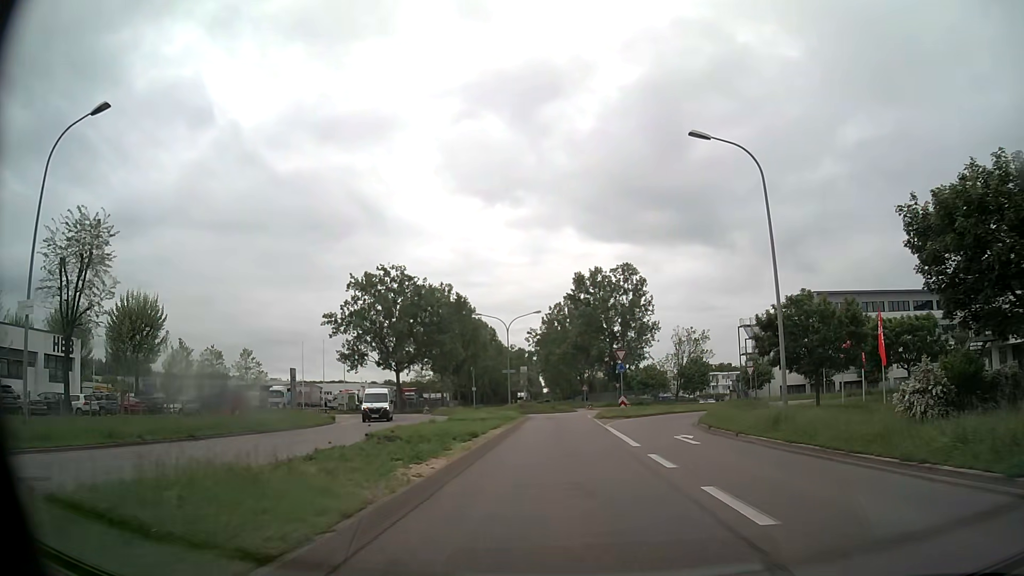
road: secondary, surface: asphalt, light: Day
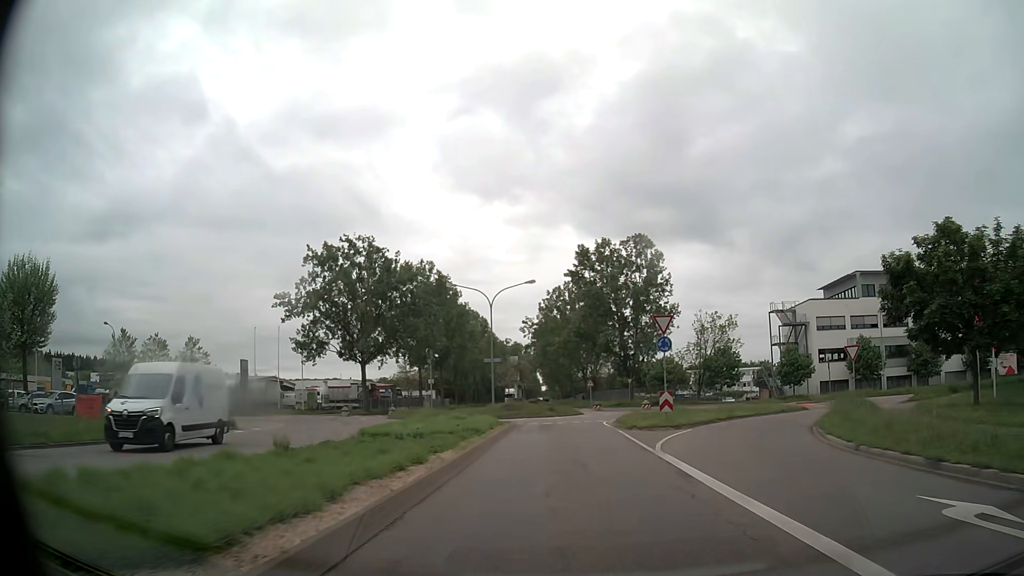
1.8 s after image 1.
(+0.1, +16.4) m; 0°
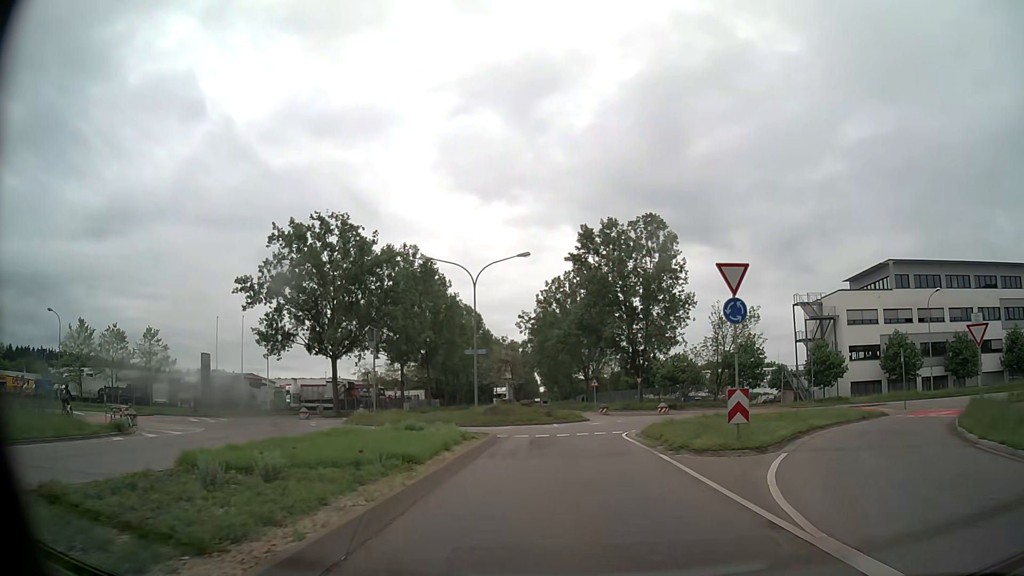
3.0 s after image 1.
(0.0, +9.9) m; 0°
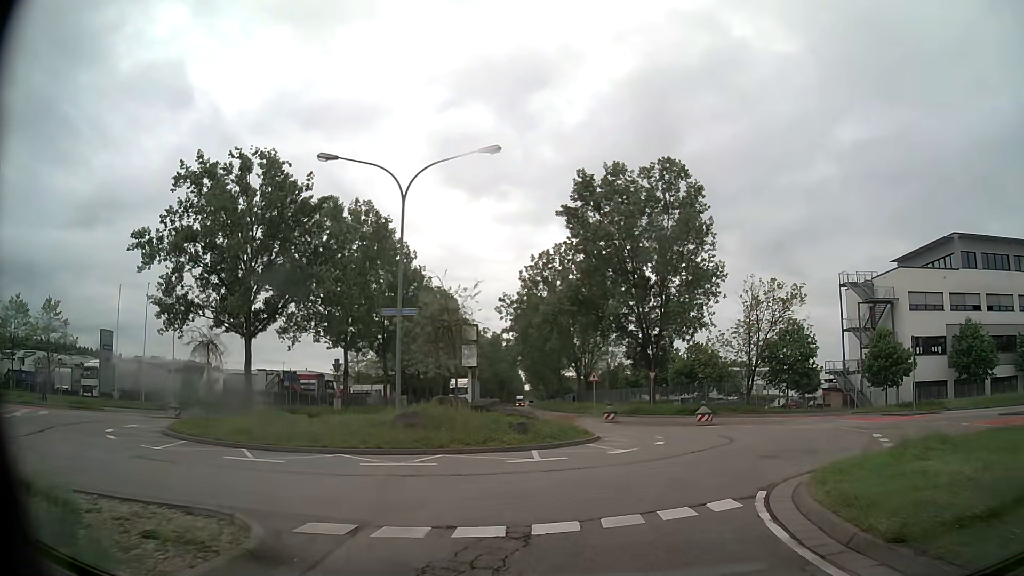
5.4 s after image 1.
(0.0, +17.2) m; 0°
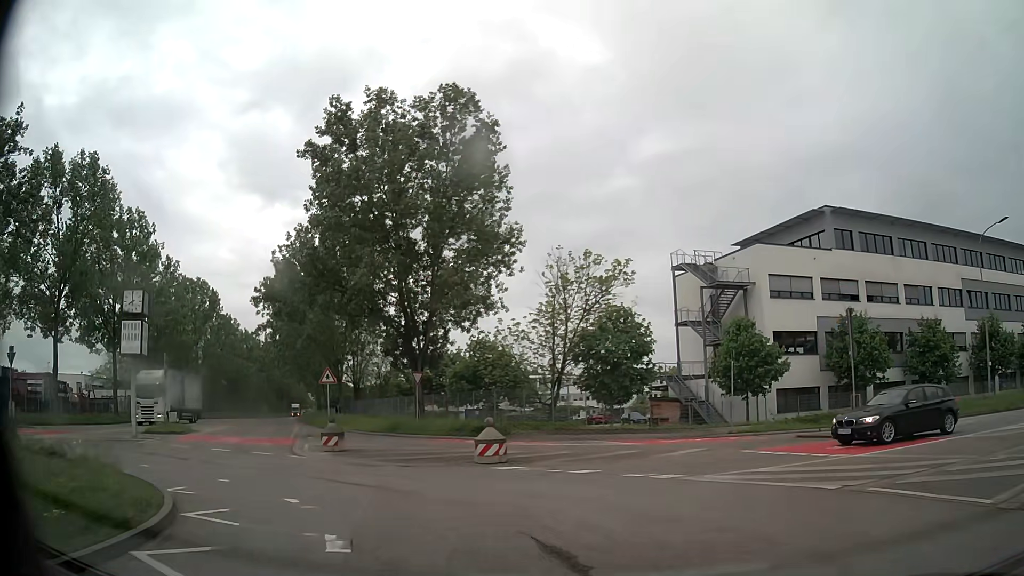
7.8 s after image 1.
(+2.9, +14.8) m; +20°
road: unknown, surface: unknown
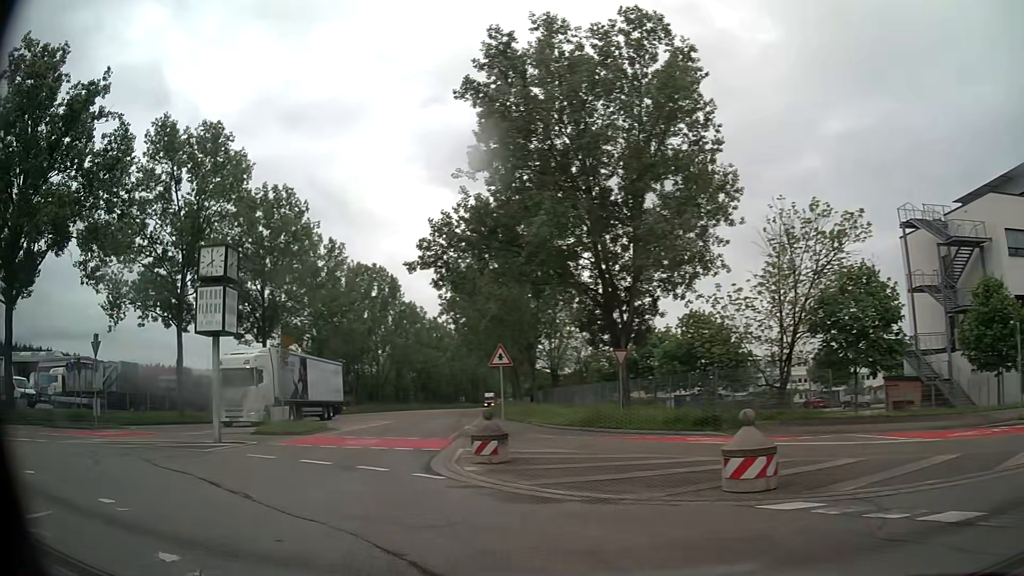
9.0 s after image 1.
(-1.0, +7.4) m; -18°
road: secondary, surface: asphalt
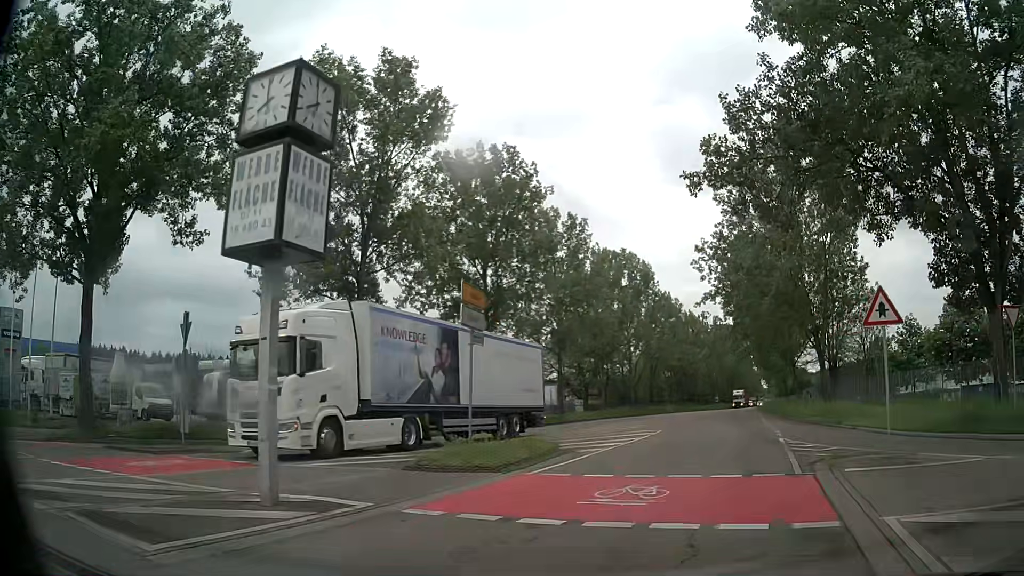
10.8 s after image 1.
(-2.8, +11.1) m; -21°
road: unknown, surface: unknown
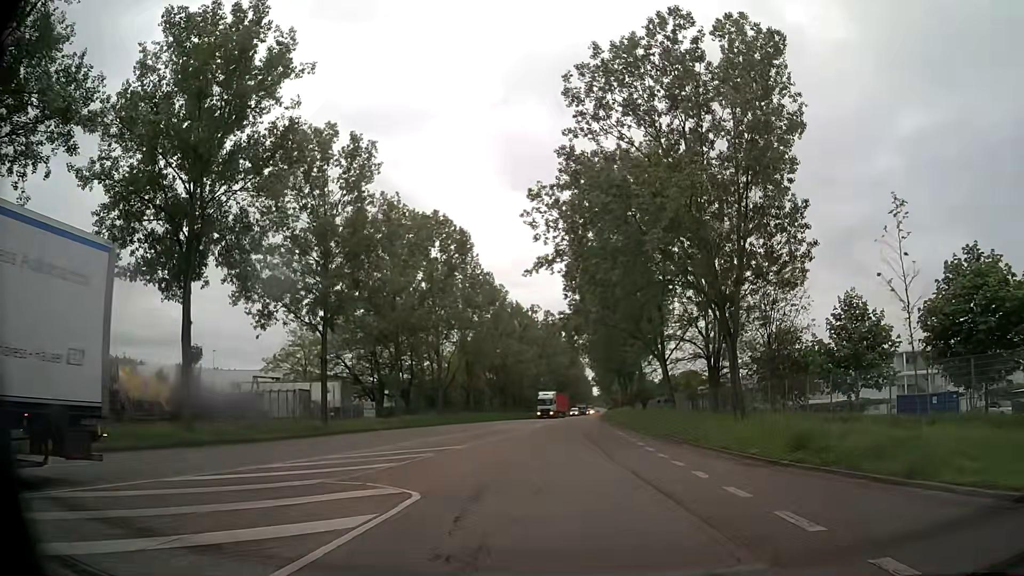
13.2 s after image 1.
(+3.4, +18.7) m; +15°
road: secondary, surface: asphalt
(0, +10) (0, +20) (0, +30) (0, +40) (+1, +50) (+1, +60) (+2, +70) (+3, +80) (+3, +90) (+4, +100) m
